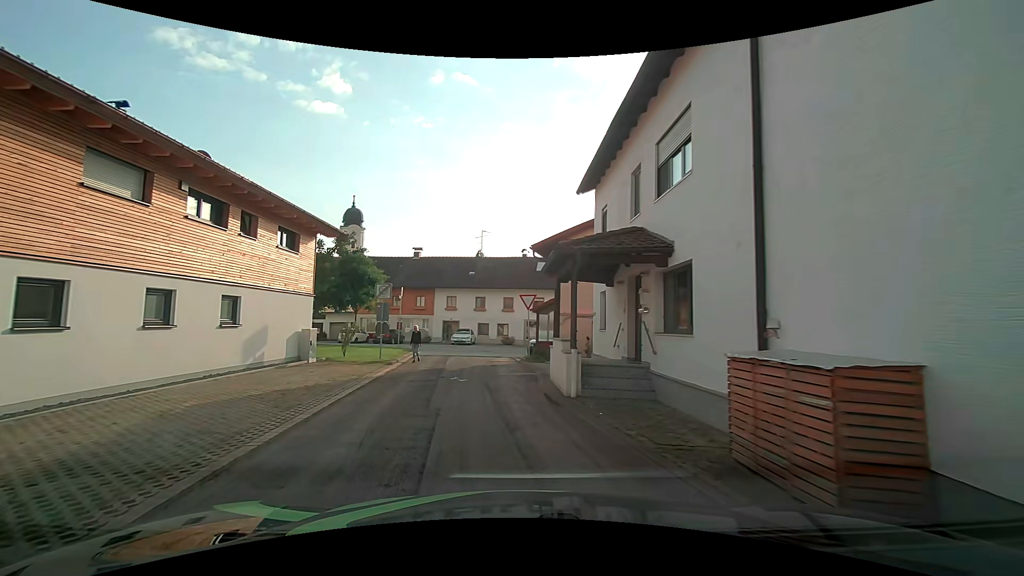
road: residential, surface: asphalt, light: Day
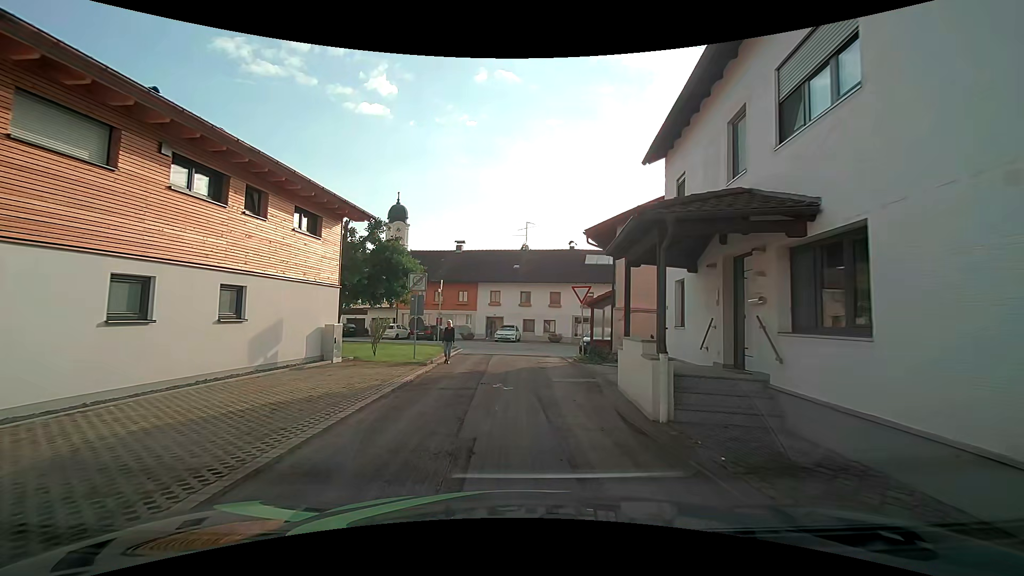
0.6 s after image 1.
(-0.1, +2.7) m; -5°
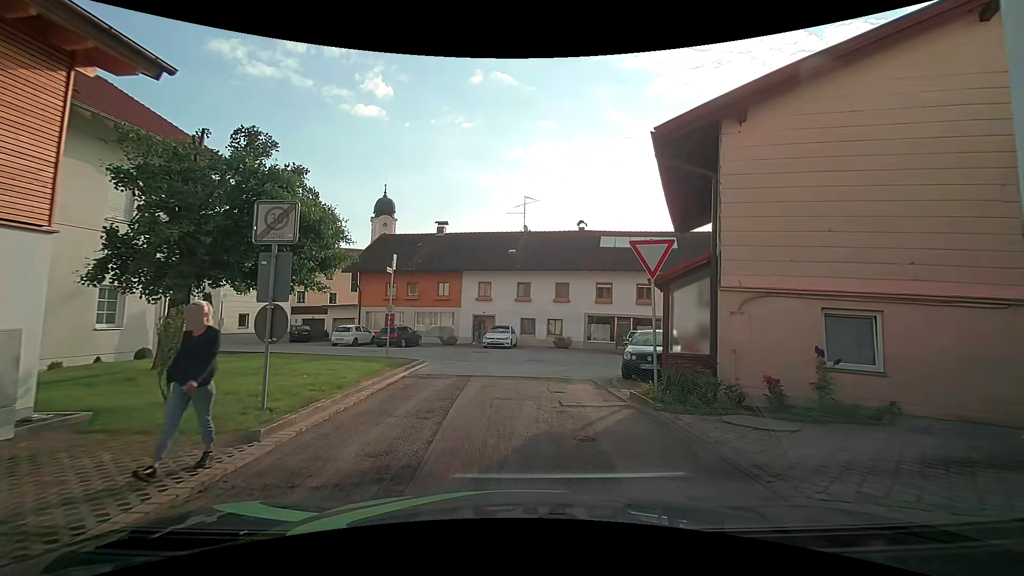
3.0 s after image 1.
(-0.1, +10.5) m; +1°
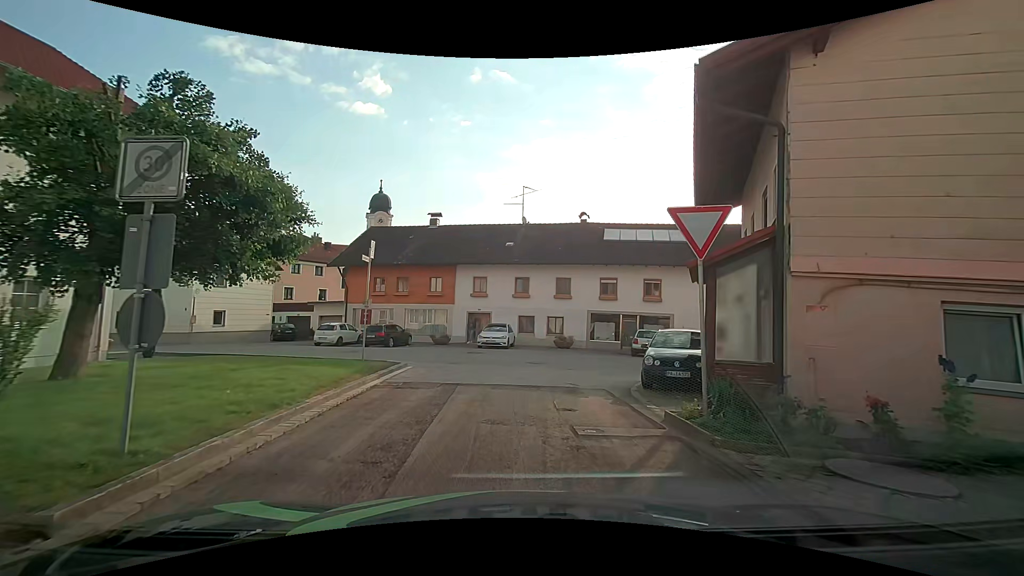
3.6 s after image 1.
(0.0, +2.5) m; 0°
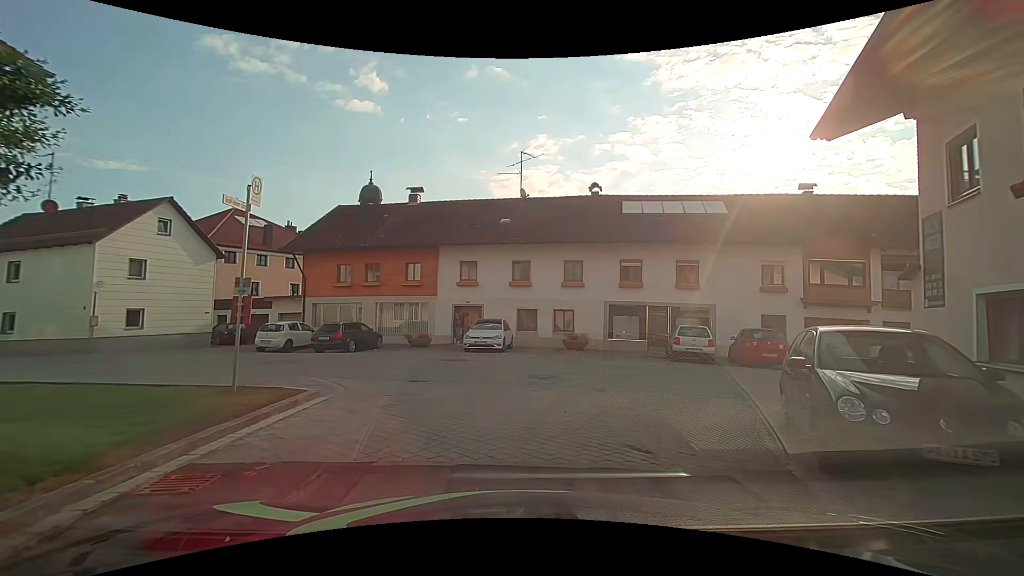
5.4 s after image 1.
(0.0, +6.8) m; +3°
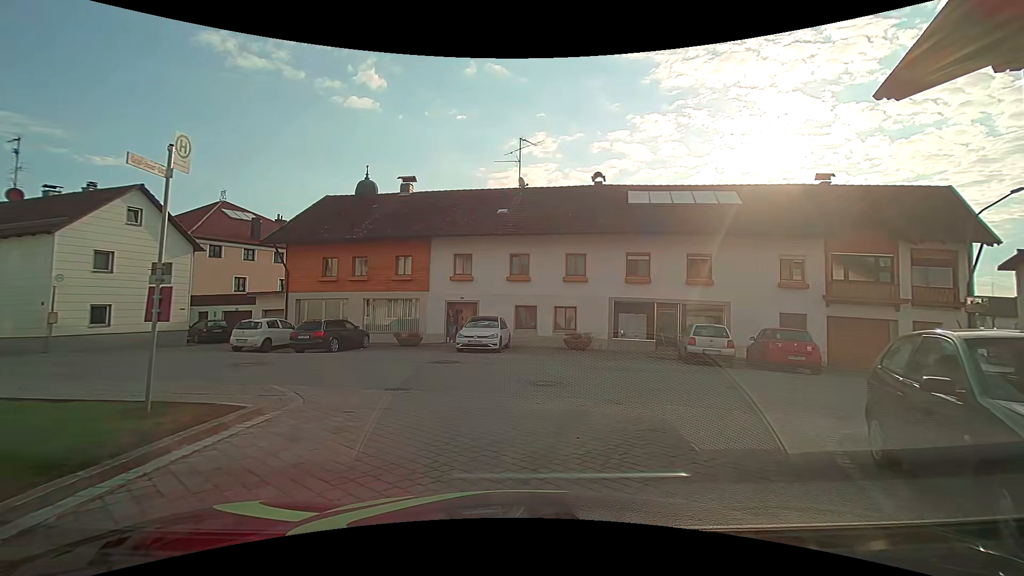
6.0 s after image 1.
(0.0, +1.9) m; -2°
